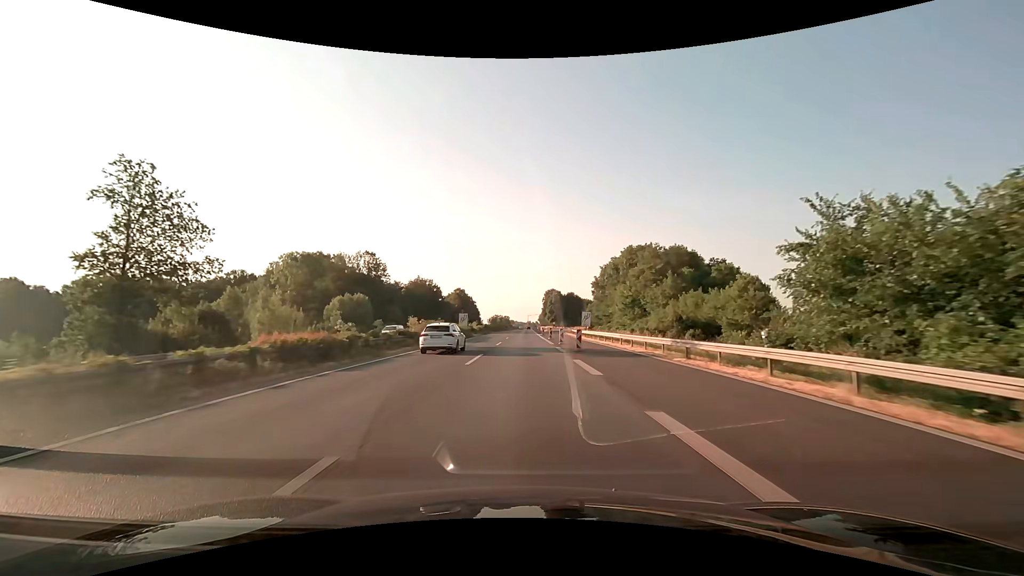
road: motorway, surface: asphalt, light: Day
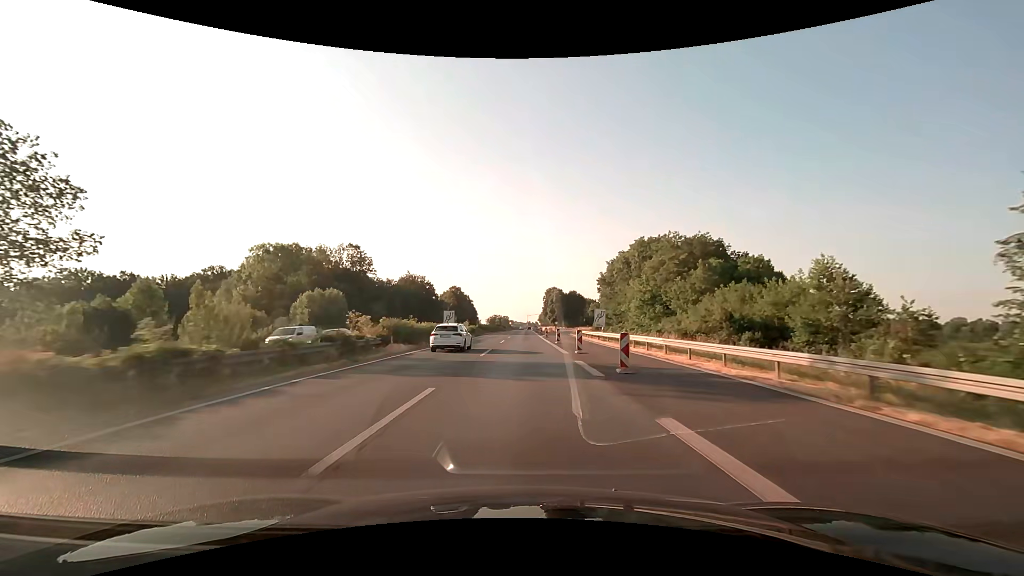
(0.0, +12.5) m; 0°
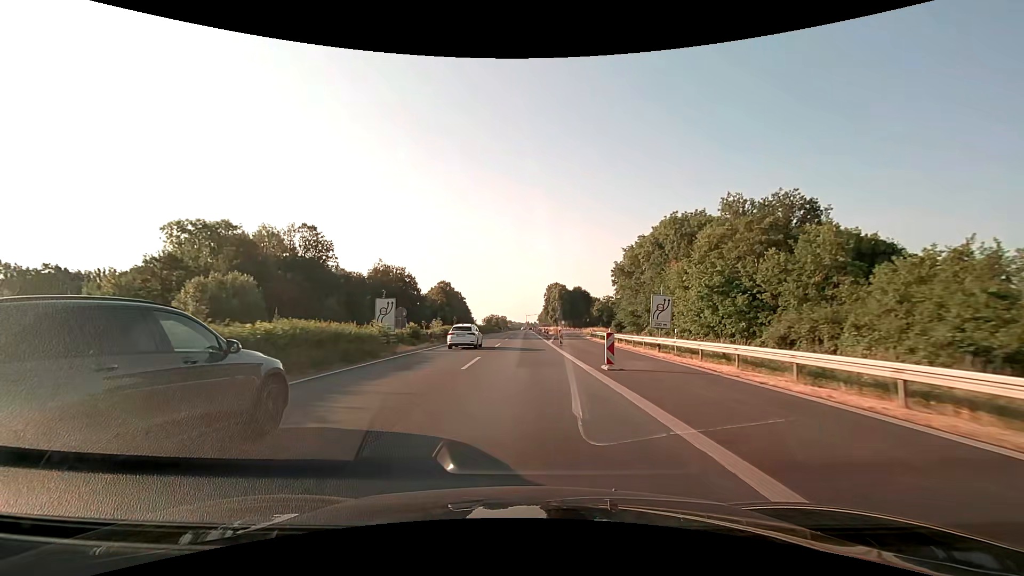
(0.0, +25.1) m; 0°
(0, +10) (0, +20) (0, +30) (0, +40) (0, +50) (0, +60) (0, +70) (0, +80) (0, +90) (0, +100) m
